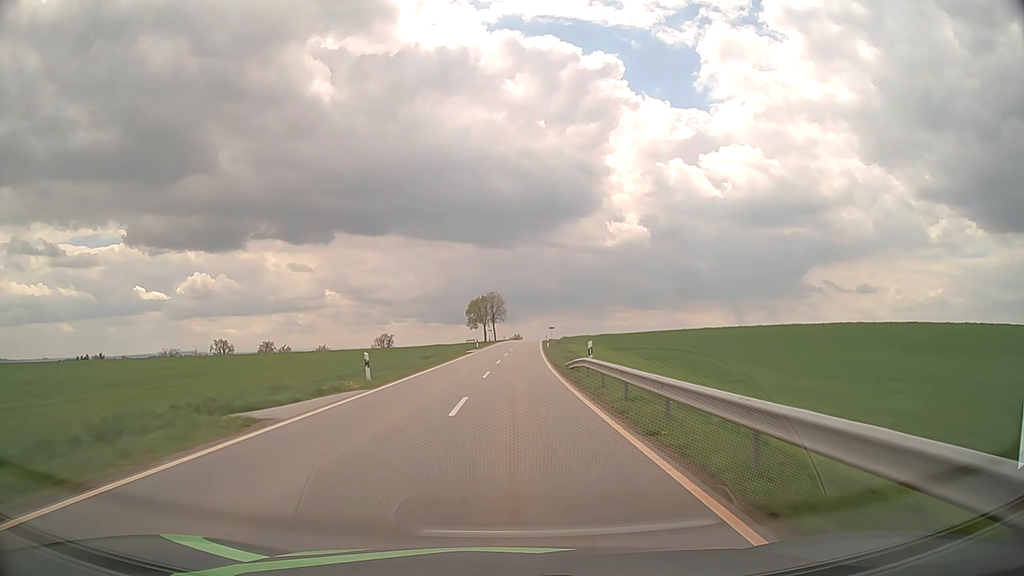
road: tertiary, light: Day
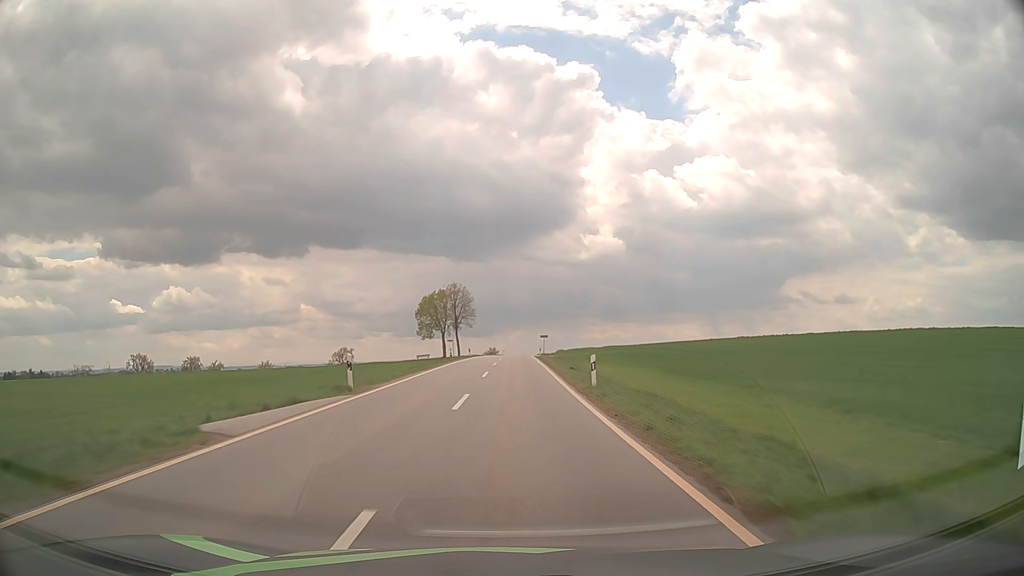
(+1.0, +47.5) m; +2°
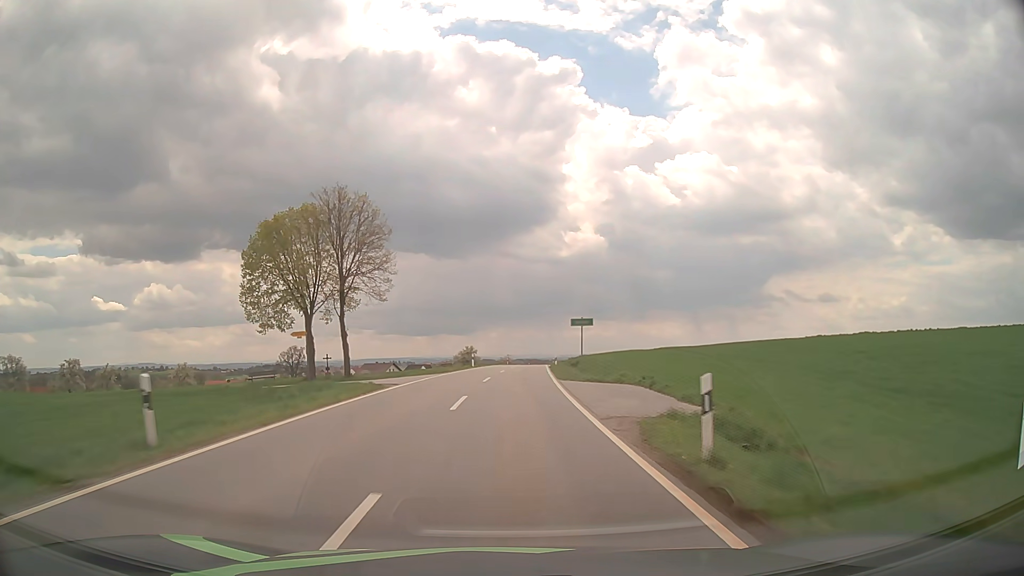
(+0.7, +60.3) m; +1°
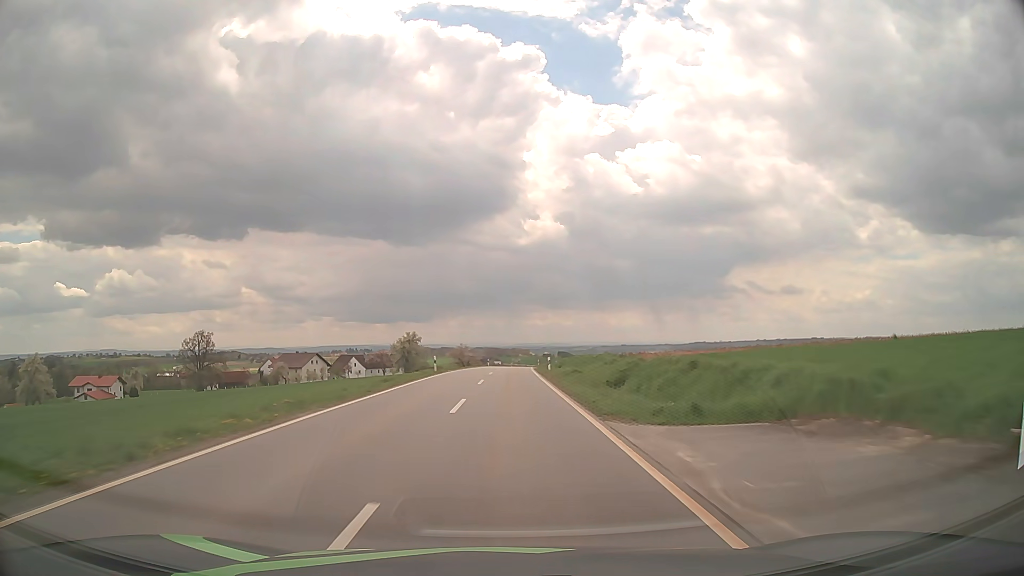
(+1.9, +61.2) m; +3°
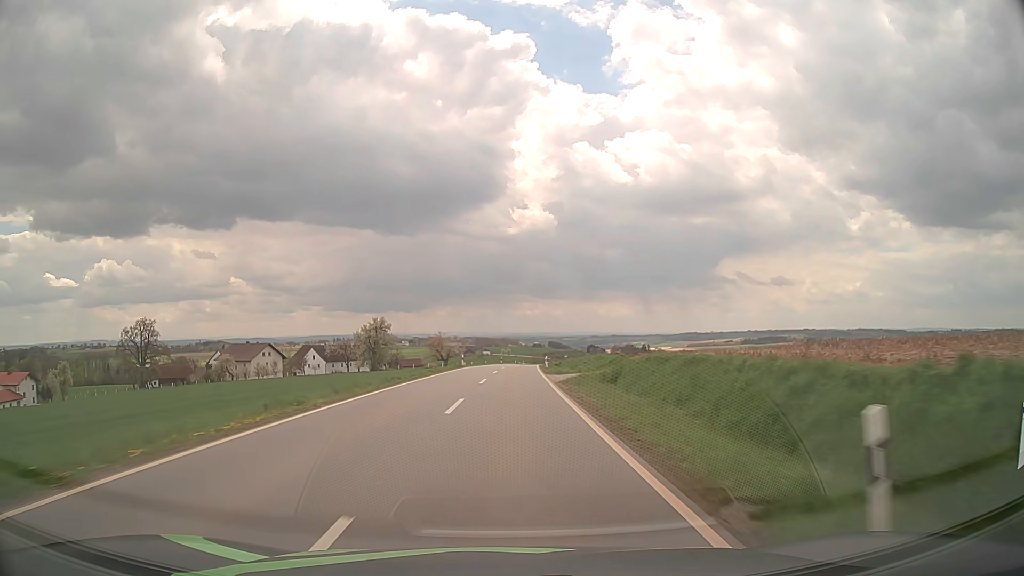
(+0.2, +37.0) m; +1°
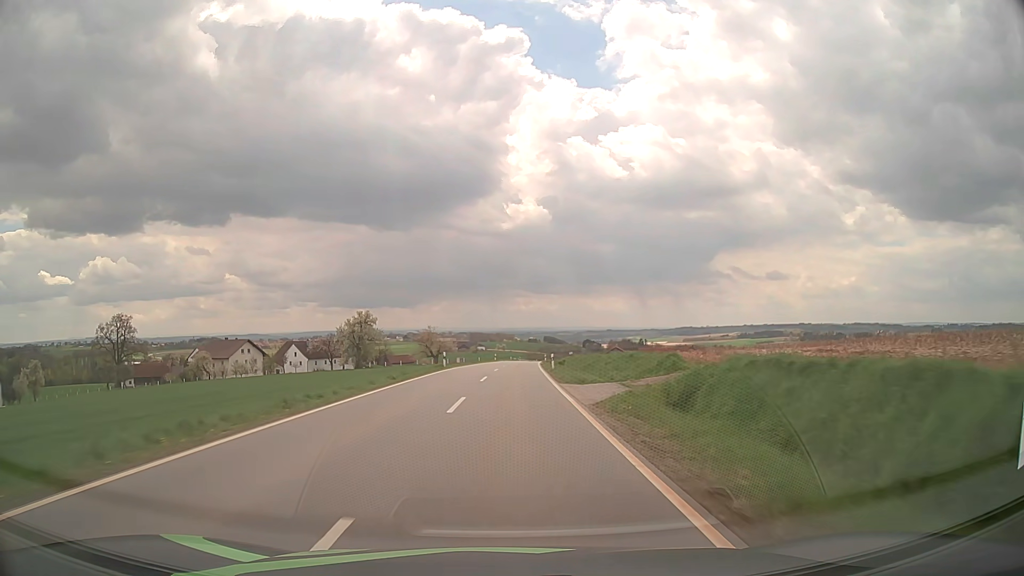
(0.0, +12.2) m; 0°
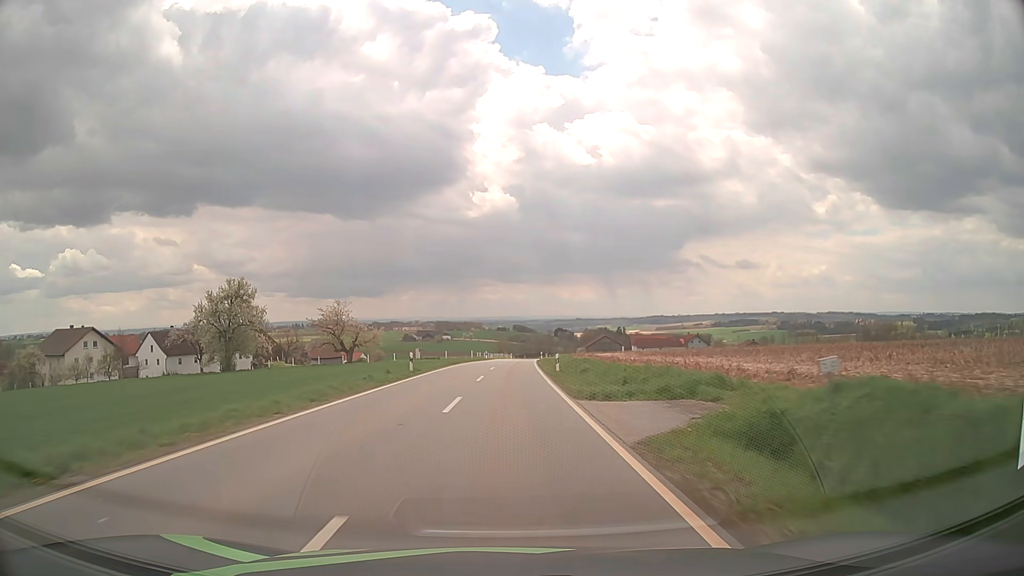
(+1.3, +60.7) m; +3°
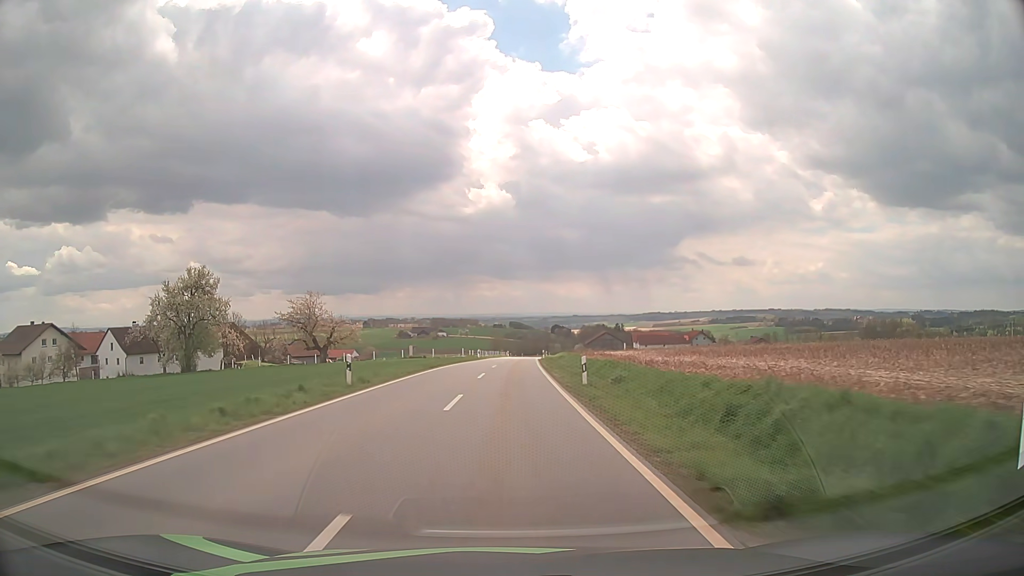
(0.0, +12.1) m; 0°
(0, +10) (0, +20) (0, +30) (0, +40) (+1, +50) (+1, +60) (+2, +70) (+2, +80) (+3, +90) (+3, +100) m
